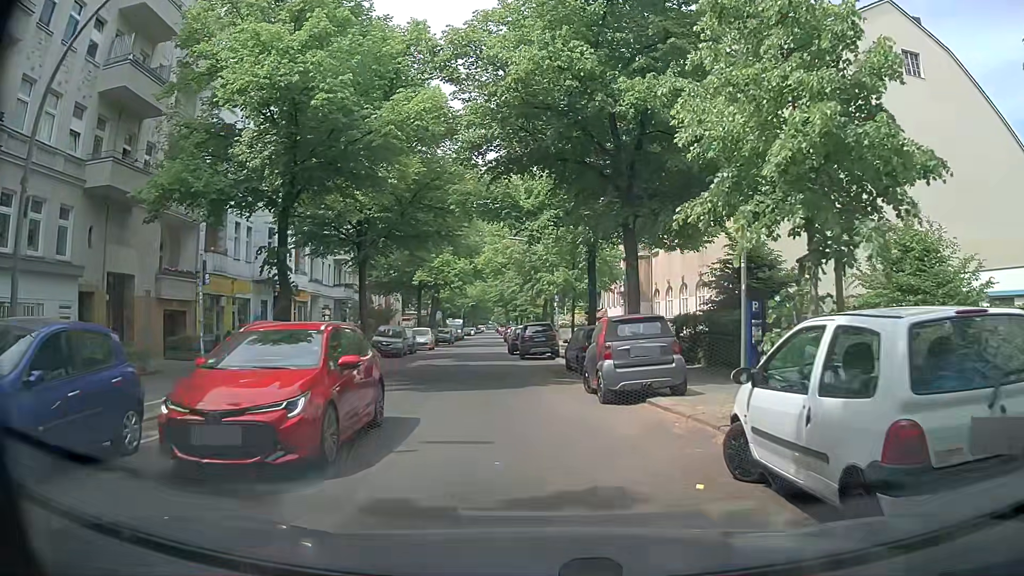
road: residential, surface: asphalt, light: Day
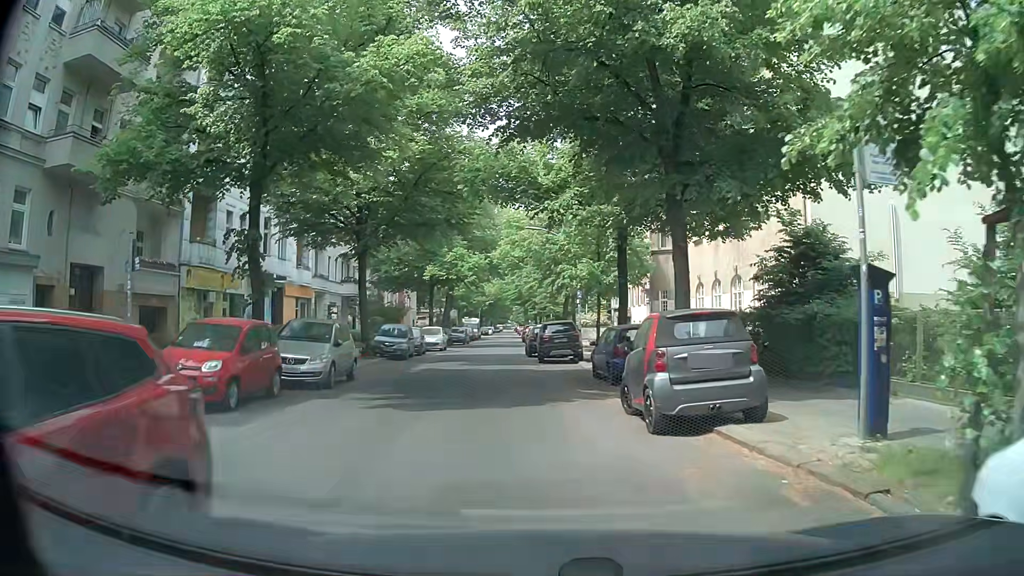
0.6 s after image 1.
(-0.2, +3.6) m; -2°
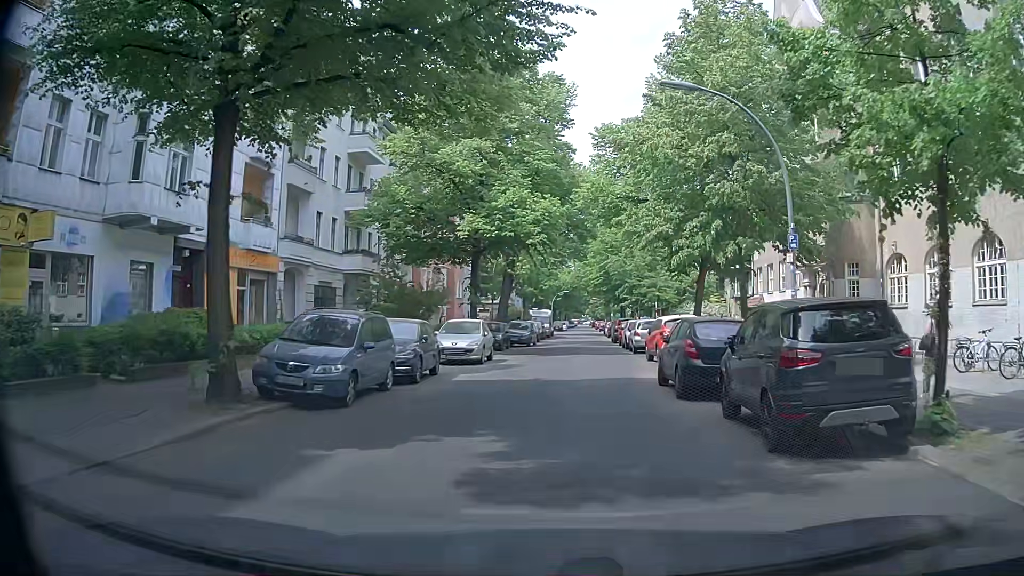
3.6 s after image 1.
(-1.9, +19.8) m; -8°
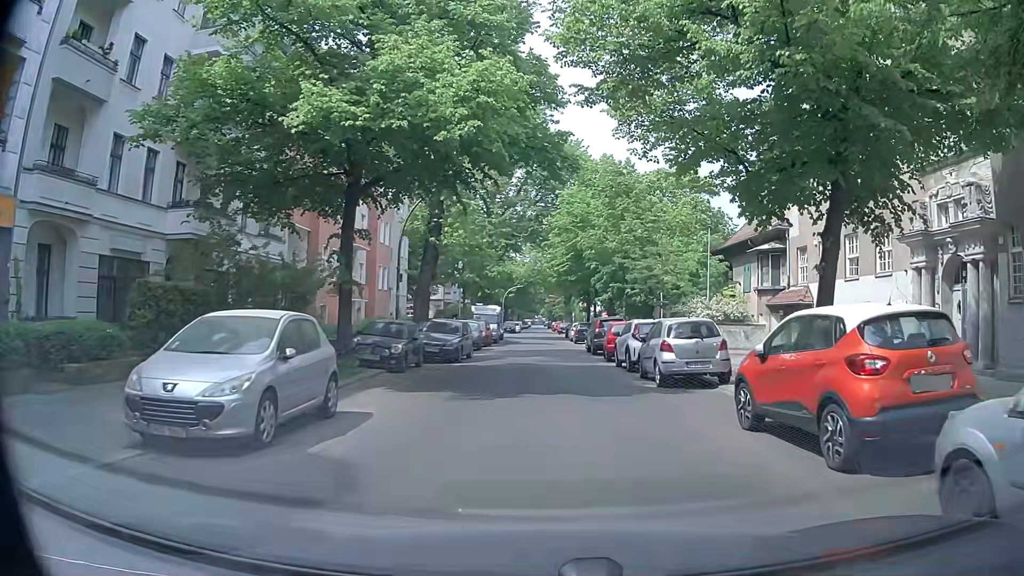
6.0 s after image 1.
(+0.6, +15.7) m; +4°
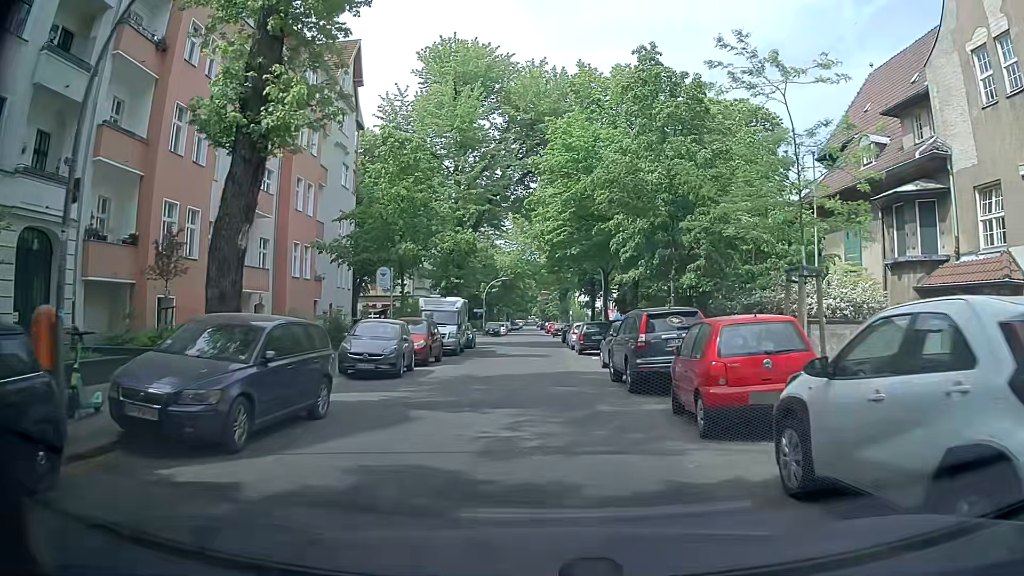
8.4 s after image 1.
(+0.7, +16.9) m; +2°
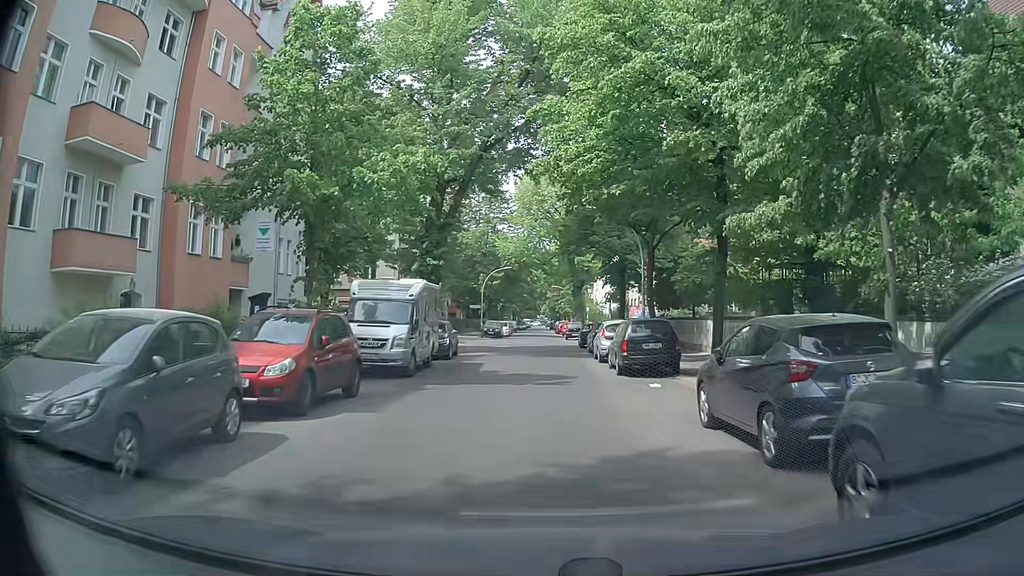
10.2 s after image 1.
(-0.2, +12.7) m; -2°
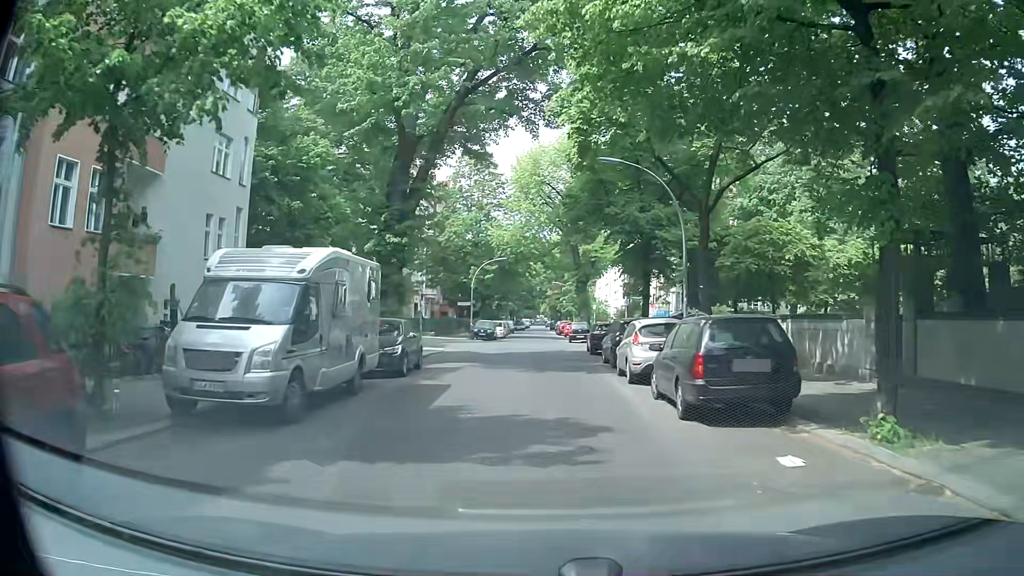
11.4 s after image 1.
(+0.1, +8.4) m; 0°
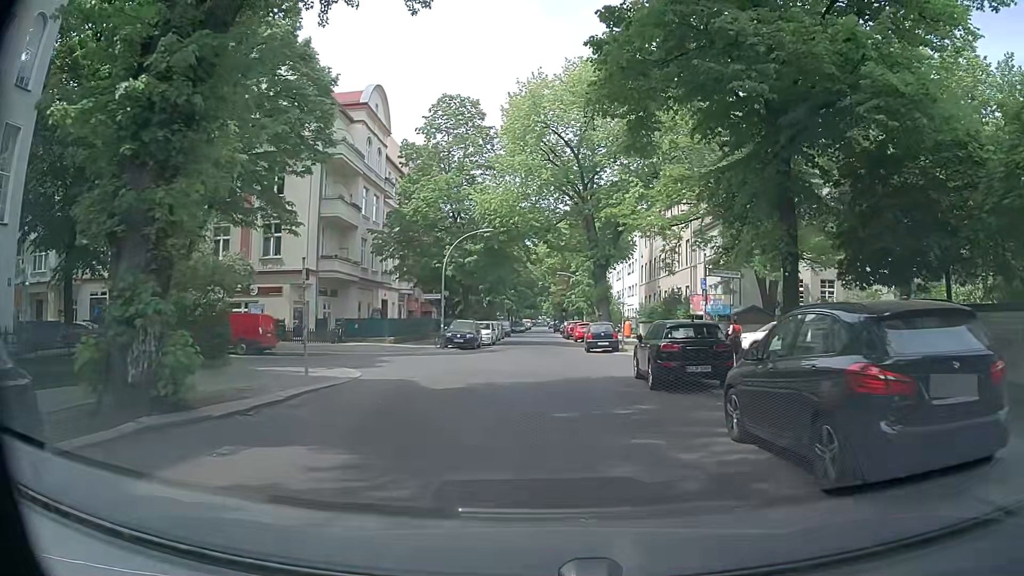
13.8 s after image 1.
(+0.2, +16.3) m; 0°
(0, +10) (0, +20) (0, +30) (+1, +40) (+1, +50) (+1, +60) (+1, +70) (+2, +80) (+2, +90) (+2, +100) m
